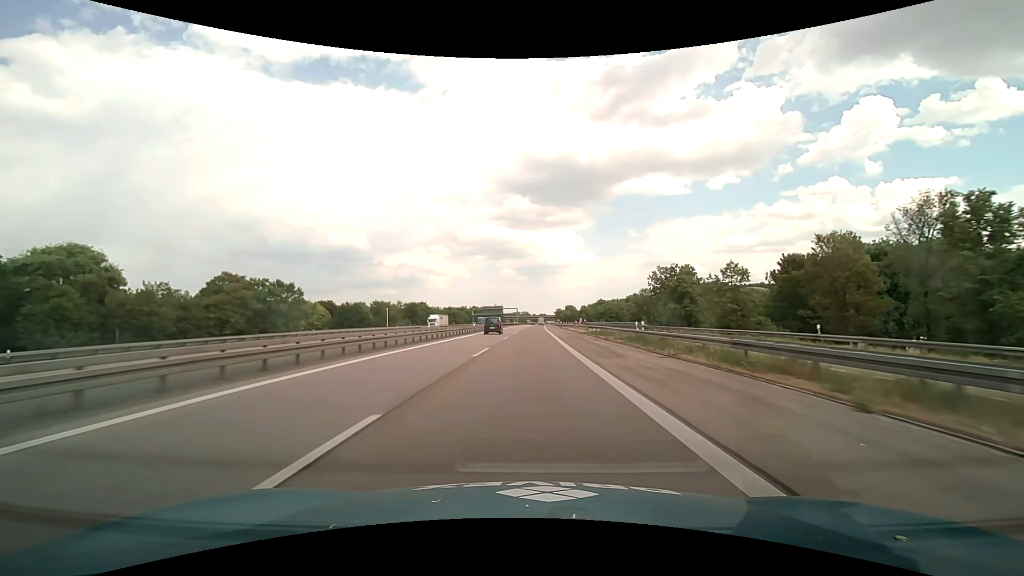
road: motorway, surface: asphalt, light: Day
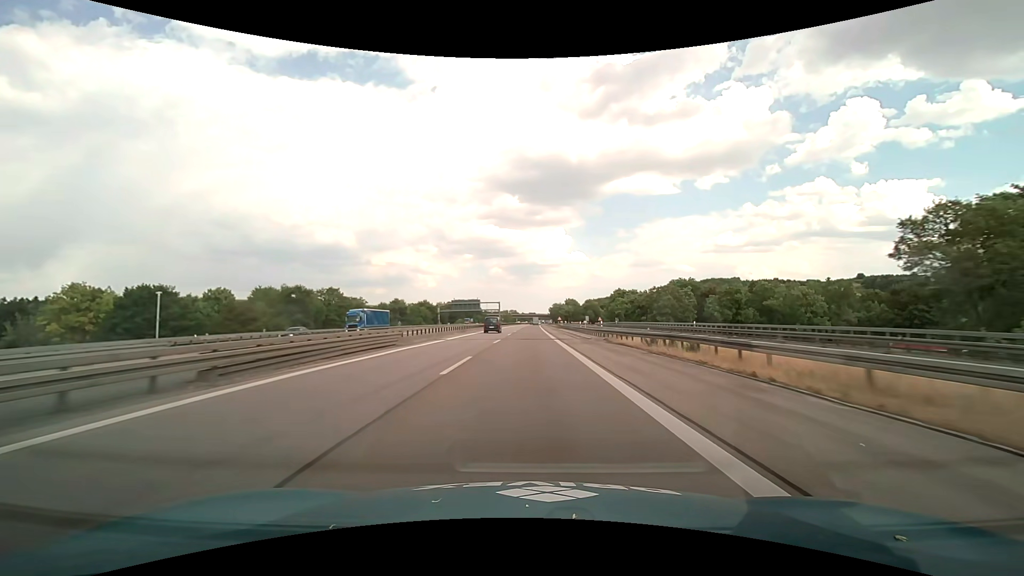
(+0.7, +78.4) m; +1°
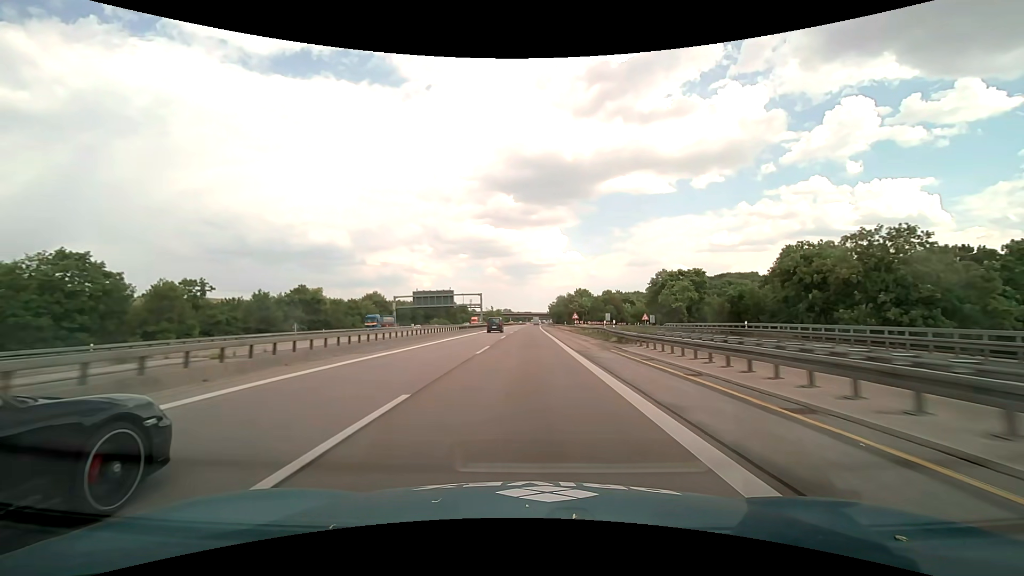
(+0.3, +63.1) m; +1°
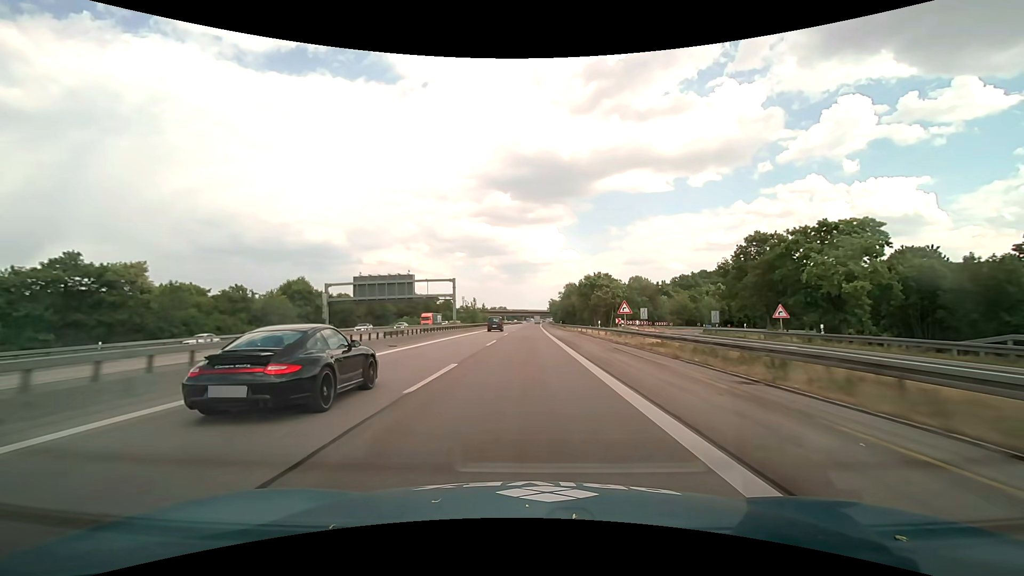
(+0.1, +47.5) m; 0°
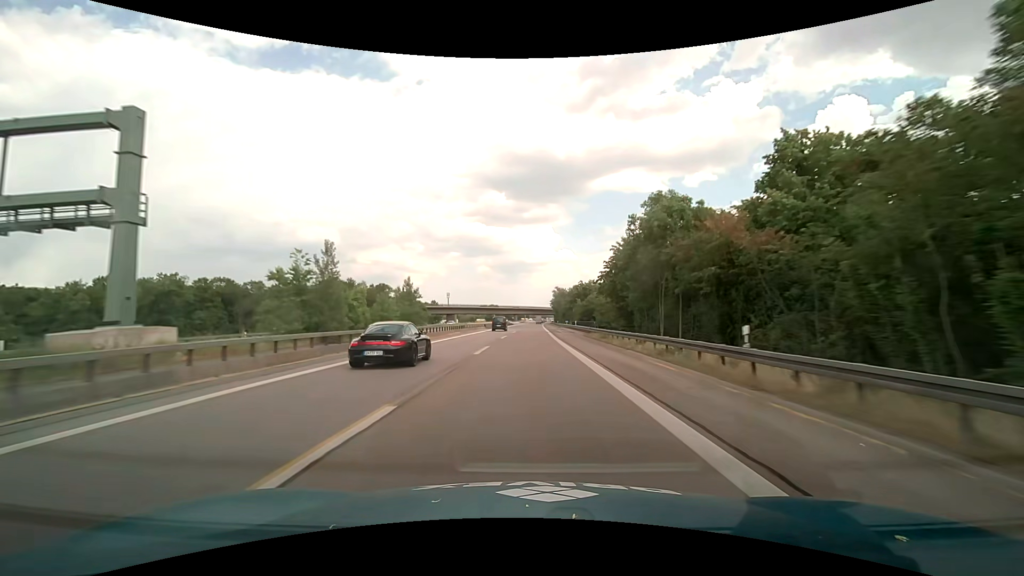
(+0.3, +79.1) m; +1°
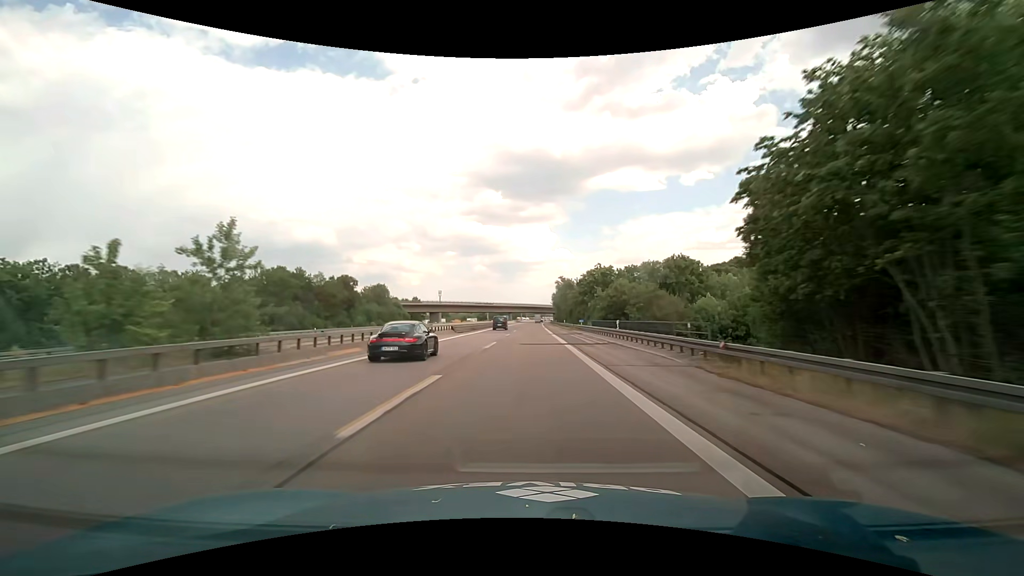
(+0.1, +31.7) m; 0°
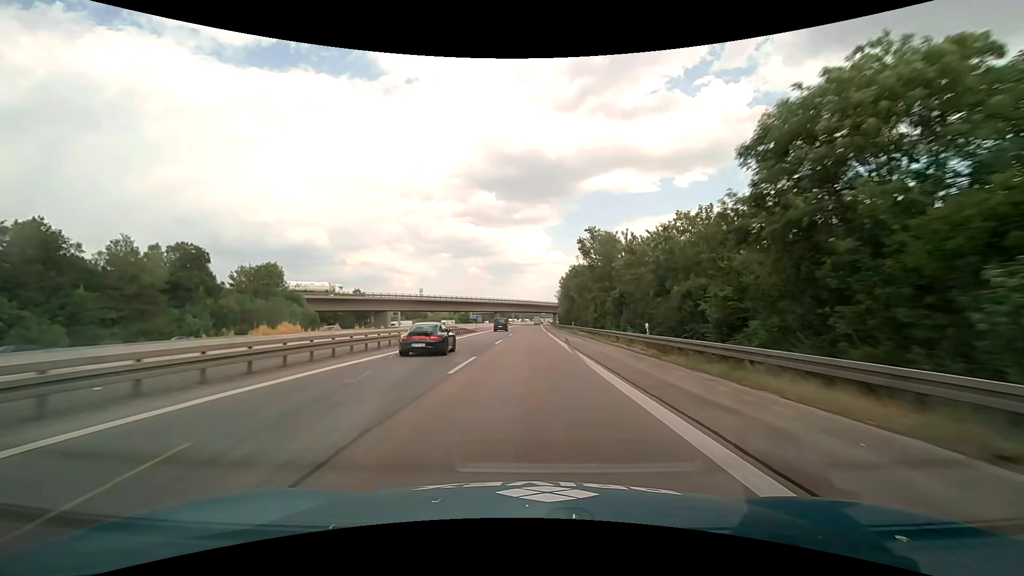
(+0.2, +63.3) m; +1°
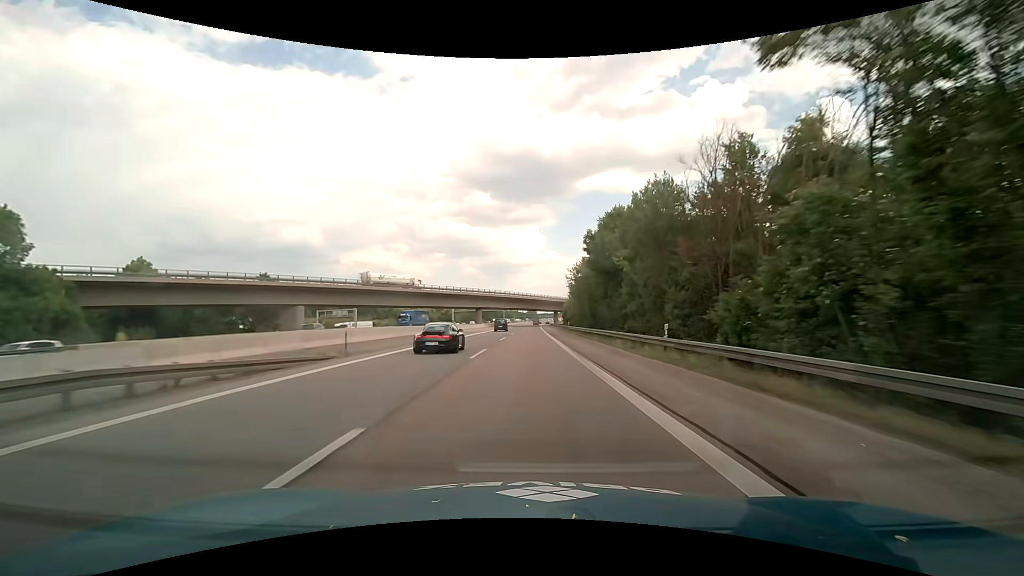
(+0.1, +47.5) m; +1°
(0, +10) (0, +20) (0, +30) (0, +40) (0, +50) (0, +60) (0, +70) (0, +80) (0, +90) (+1, +100) m
